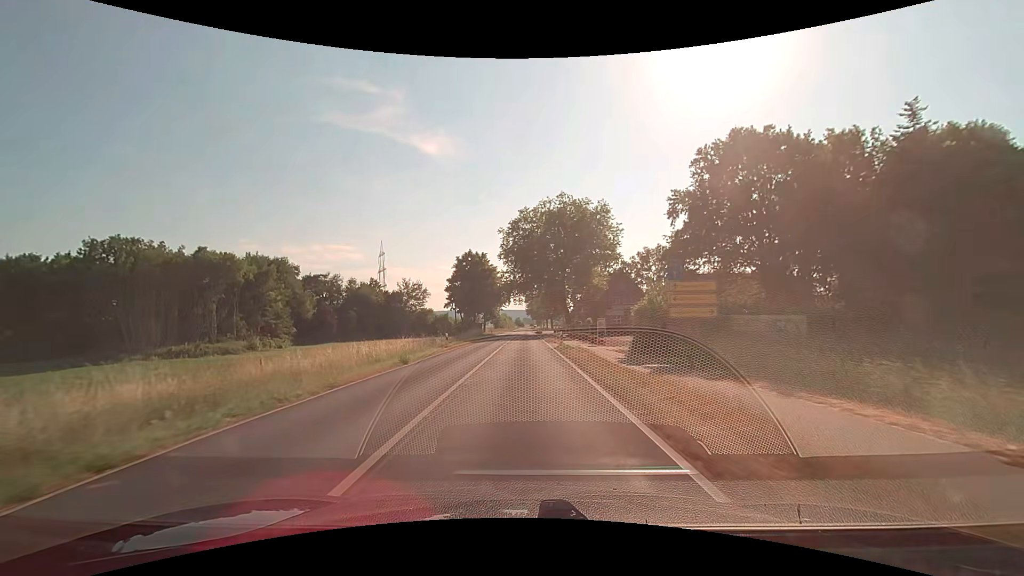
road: secondary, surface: asphalt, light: Day
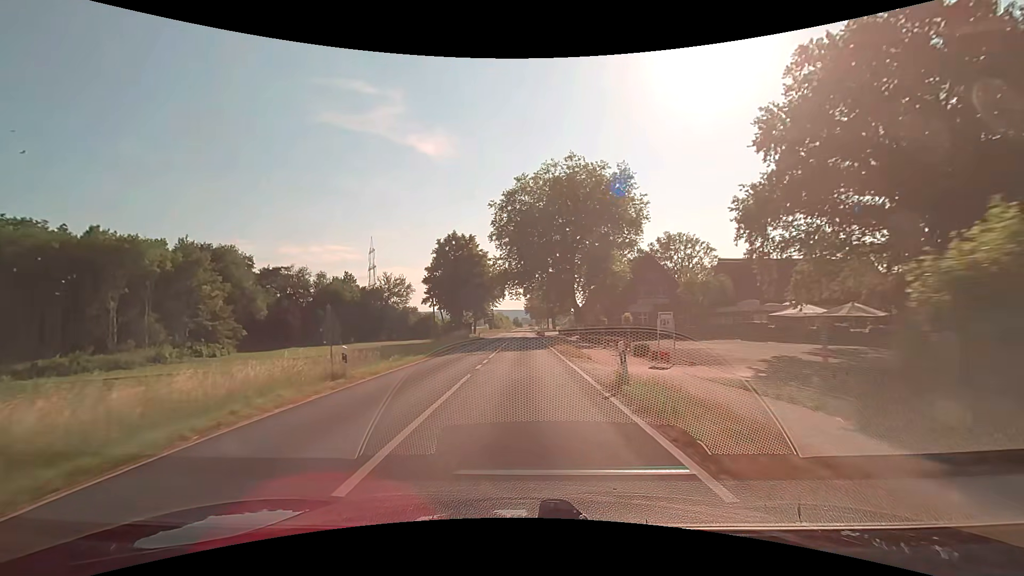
(+0.1, +18.7) m; 0°
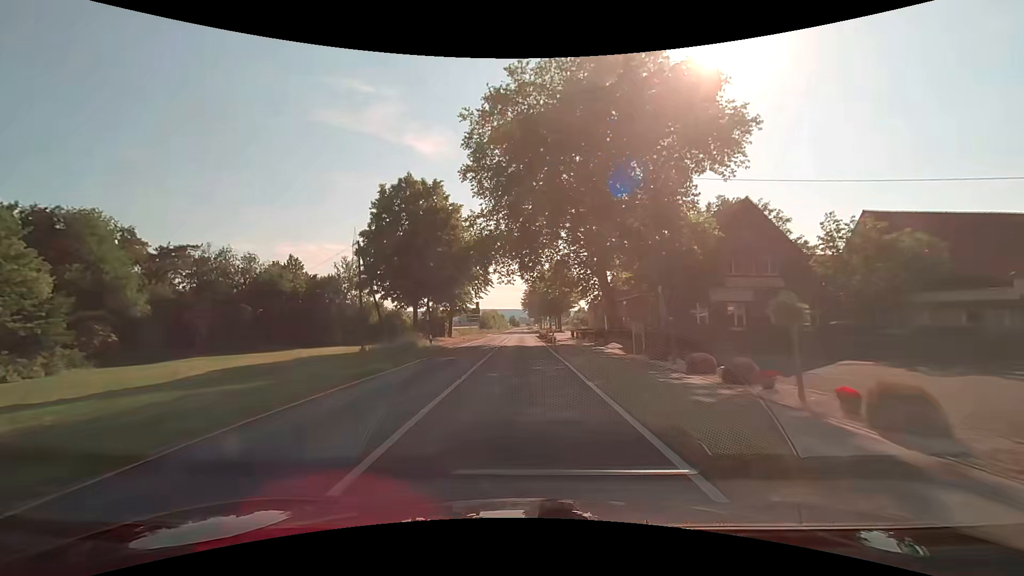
(0.0, +28.0) m; 0°
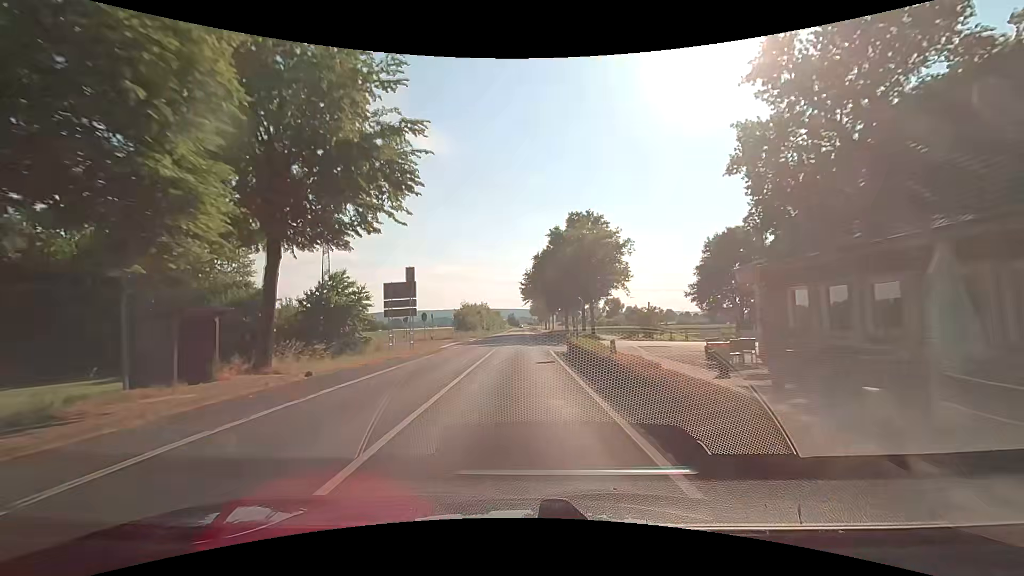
(0.0, +46.6) m; -1°
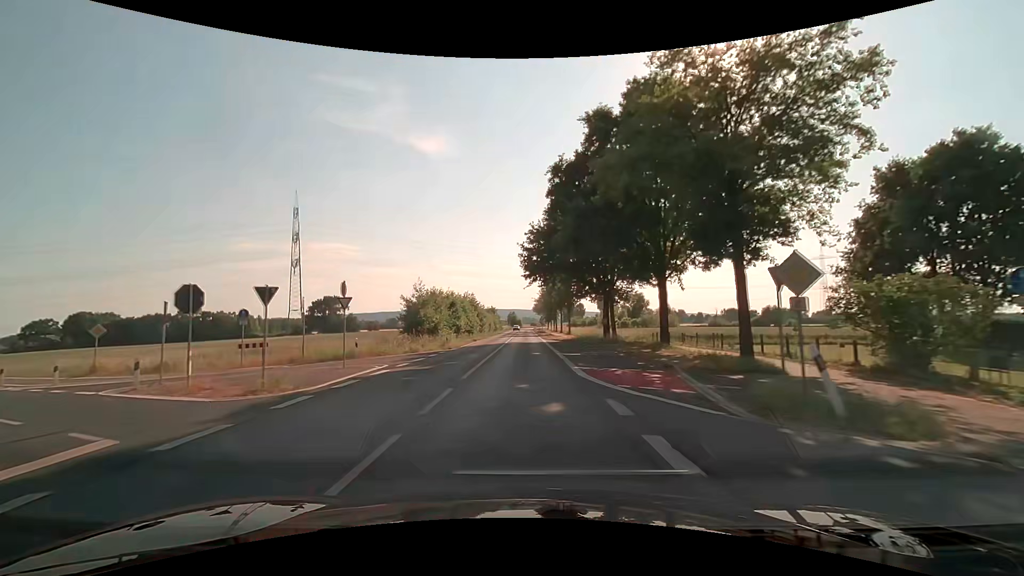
(+0.3, +37.2) m; 0°
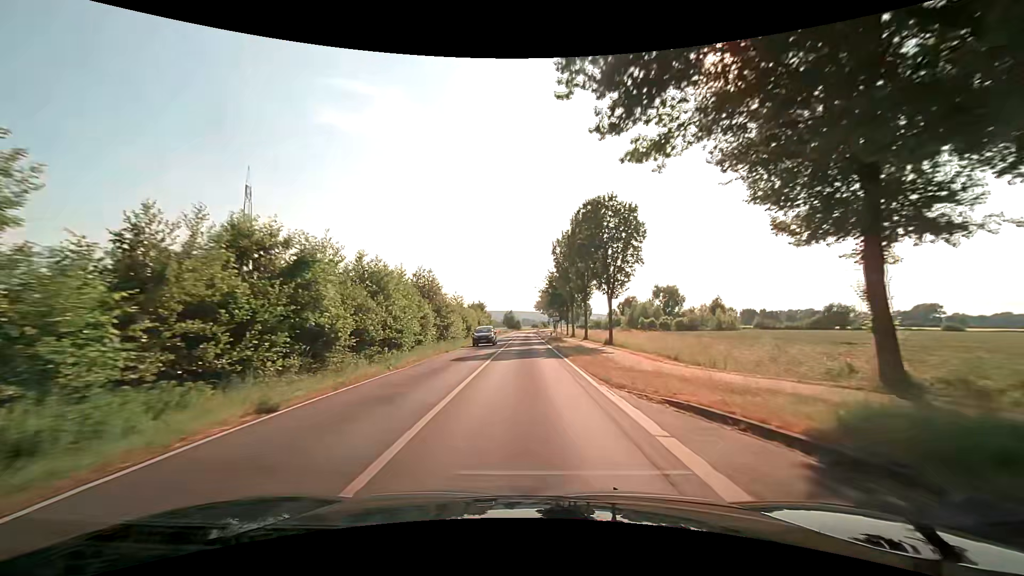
(0.0, +38.6) m; 0°
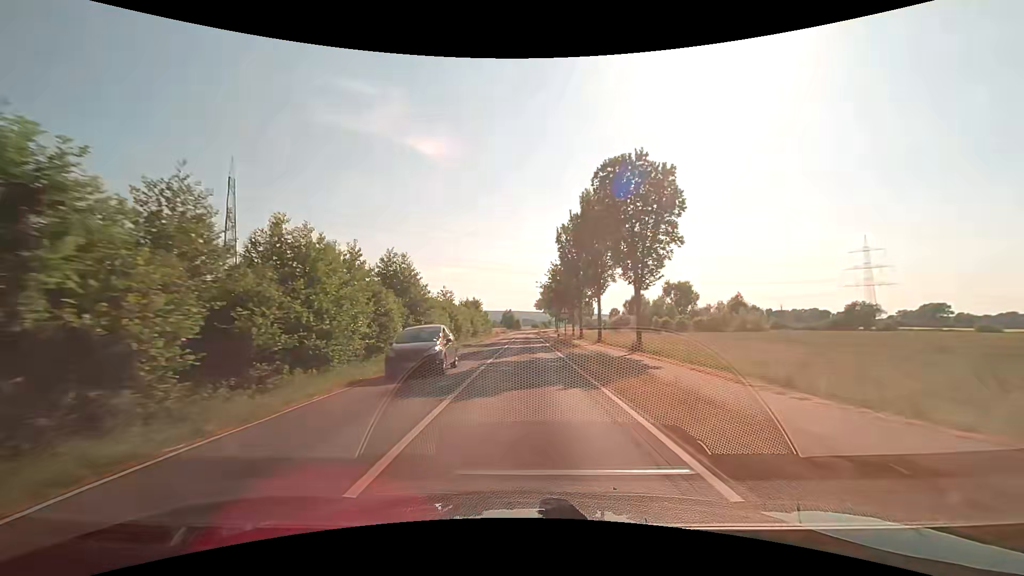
(0.0, +10.4) m; +1°
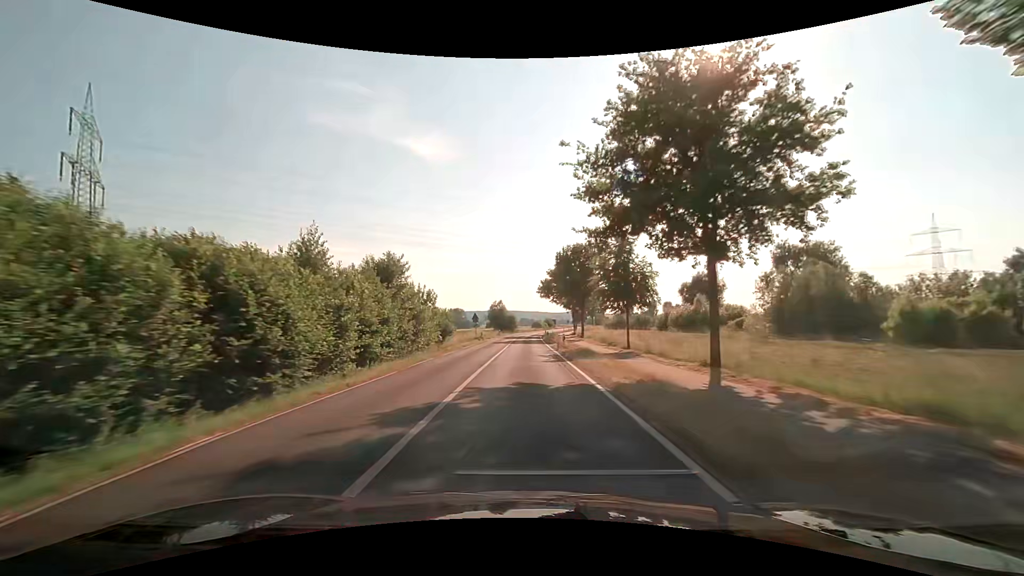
(-0.1, +56.6) m; 0°
(0, +10) (0, +20) (0, +30) (0, +40) (0, +50) (+1, +60) (+1, +70) (+2, +80) (+2, +90) (+3, +100) m
